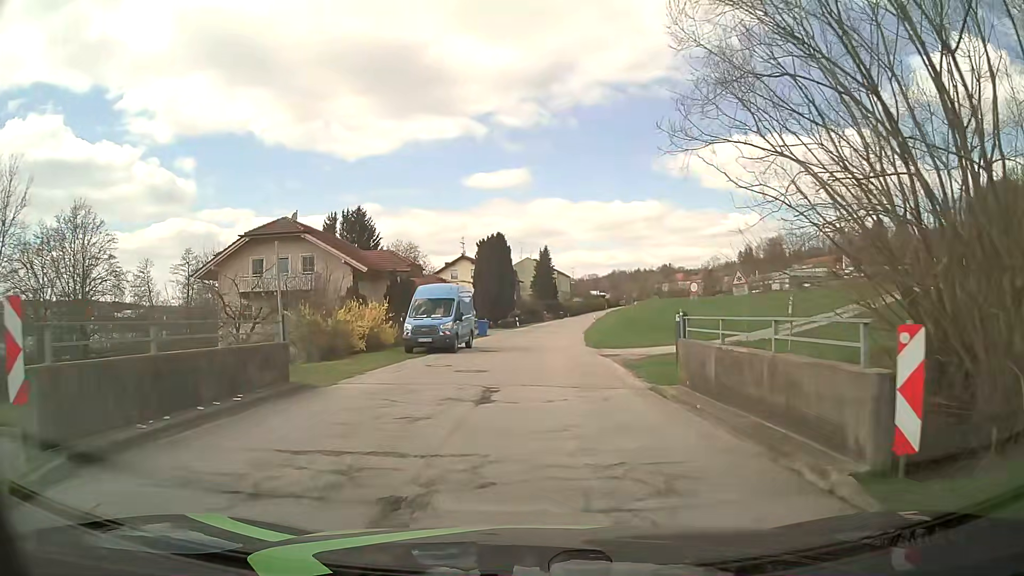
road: tertiary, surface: asphalt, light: Day
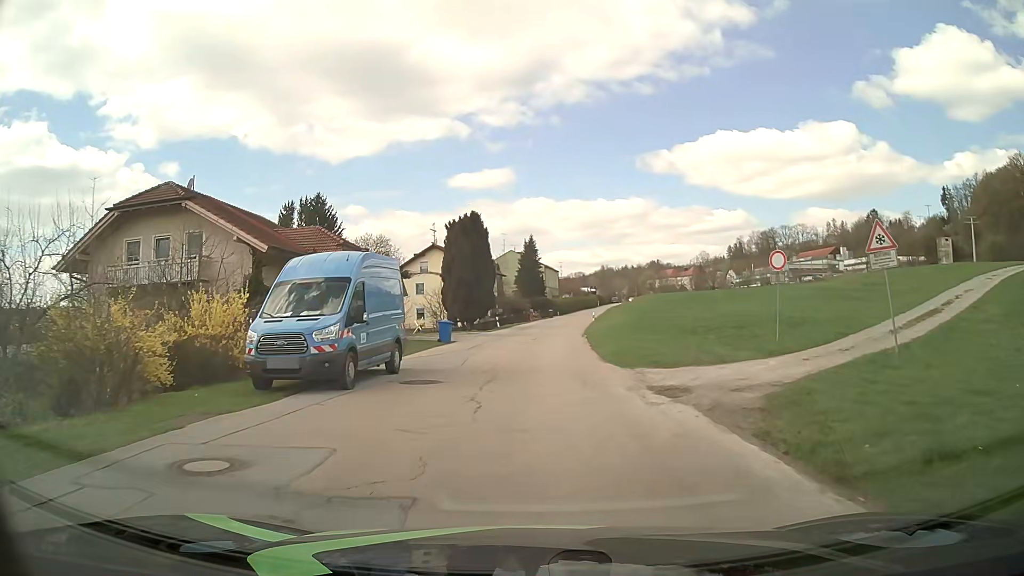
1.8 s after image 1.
(+0.1, +13.4) m; +1°
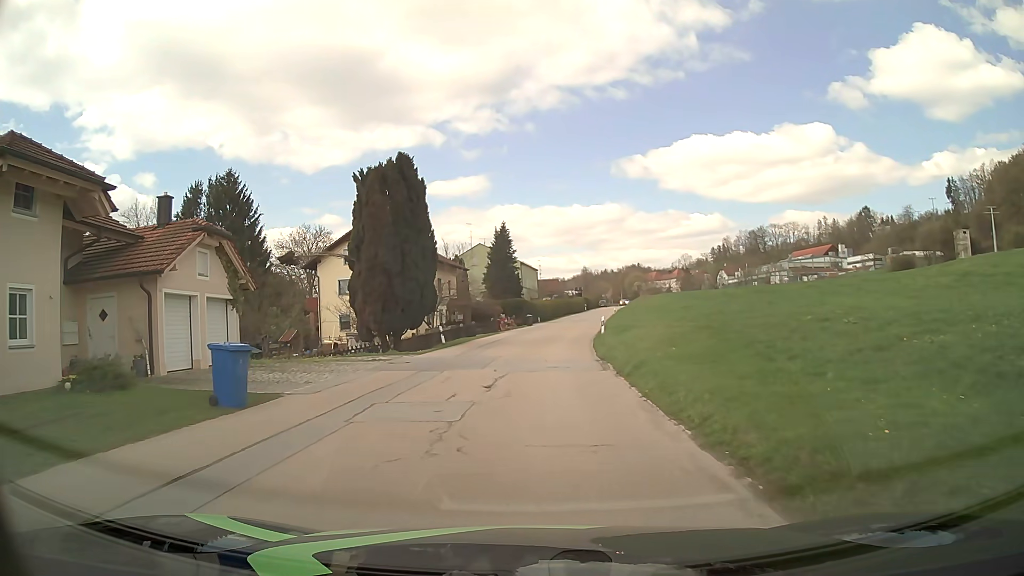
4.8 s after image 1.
(+0.6, +22.1) m; +2°
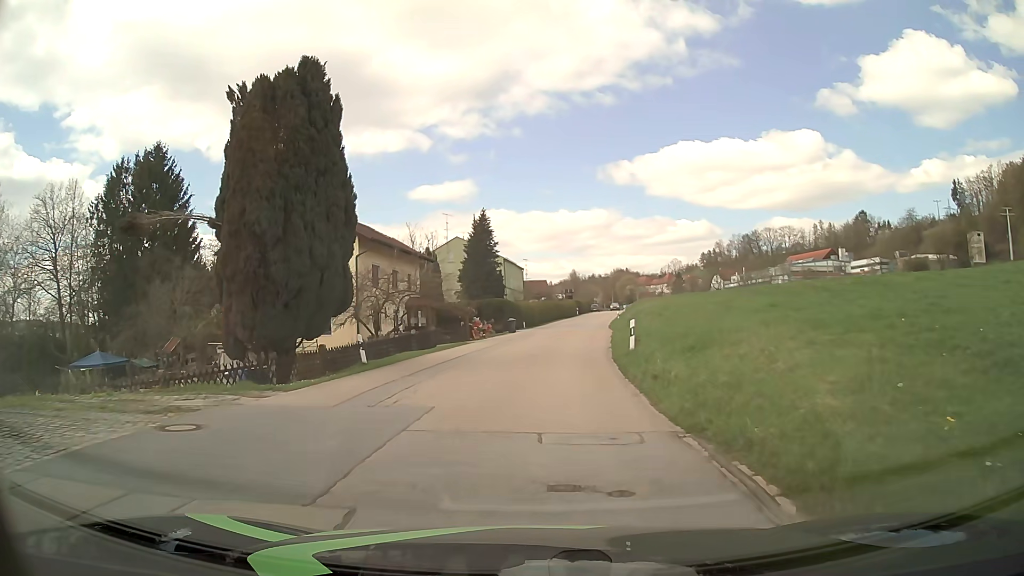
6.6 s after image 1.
(+0.2, +13.4) m; +2°
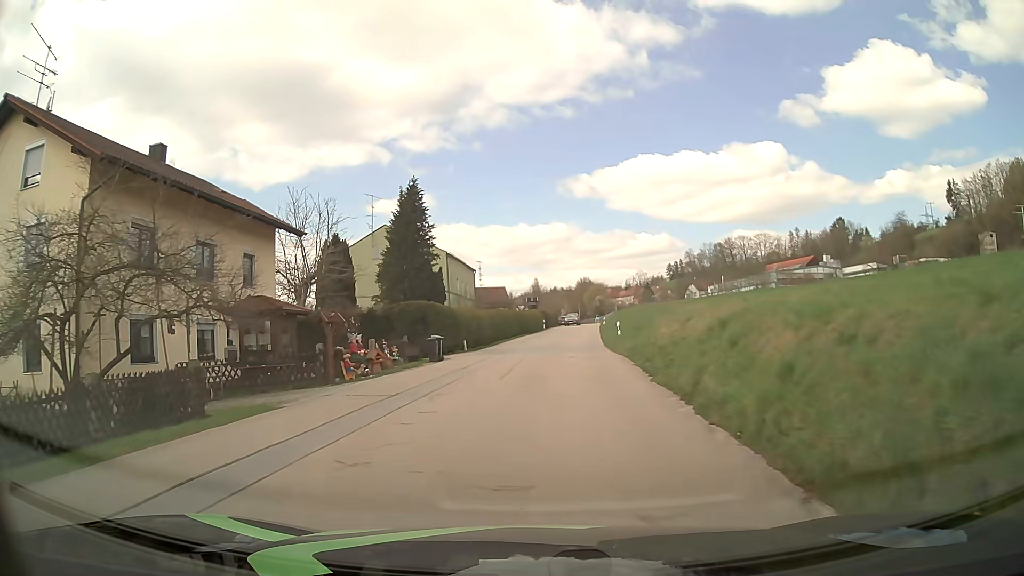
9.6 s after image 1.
(+0.6, +22.0) m; +3°
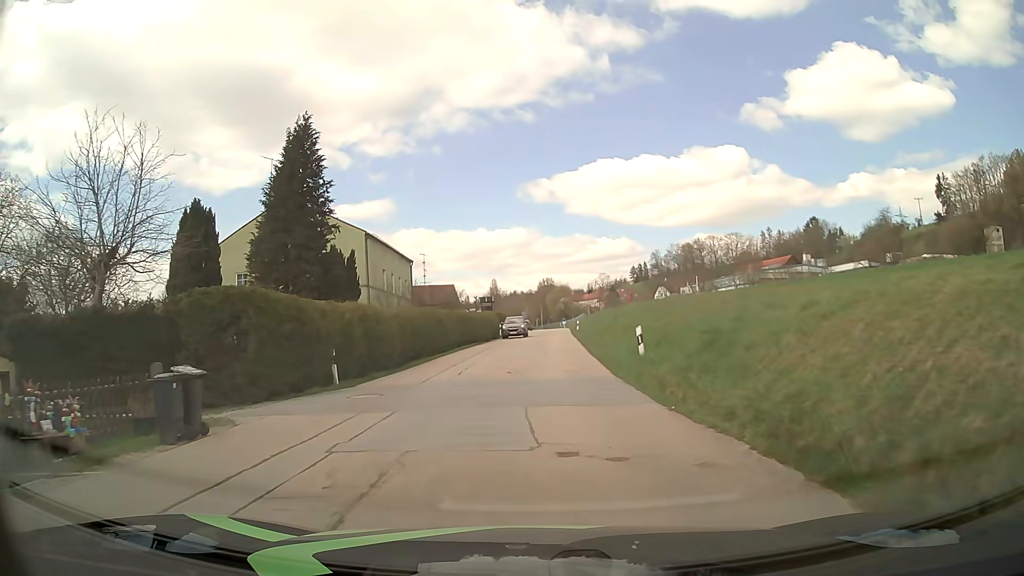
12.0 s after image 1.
(+0.5, +17.5) m; +3°
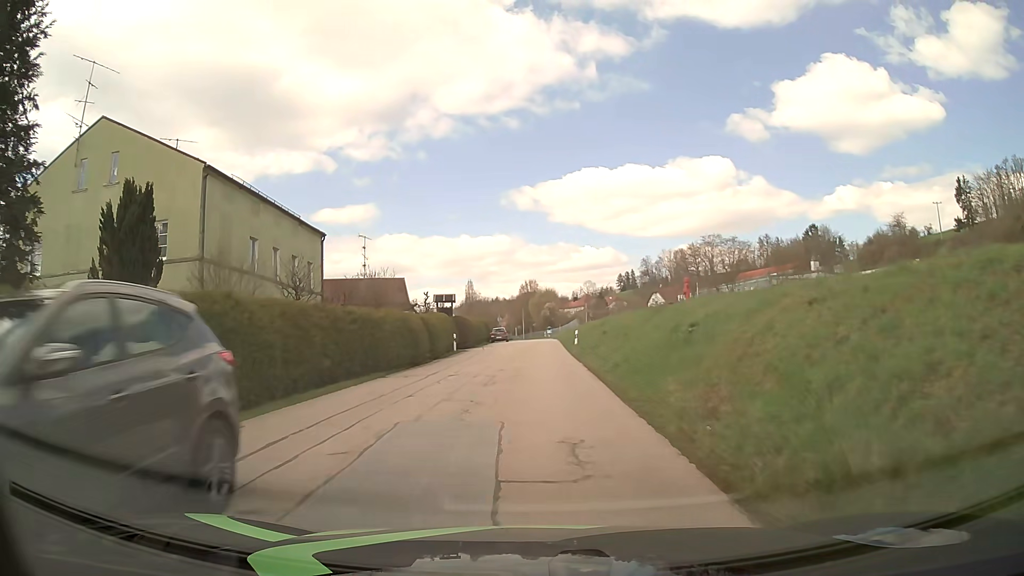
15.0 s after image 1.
(+0.6, +22.0) m; +1°
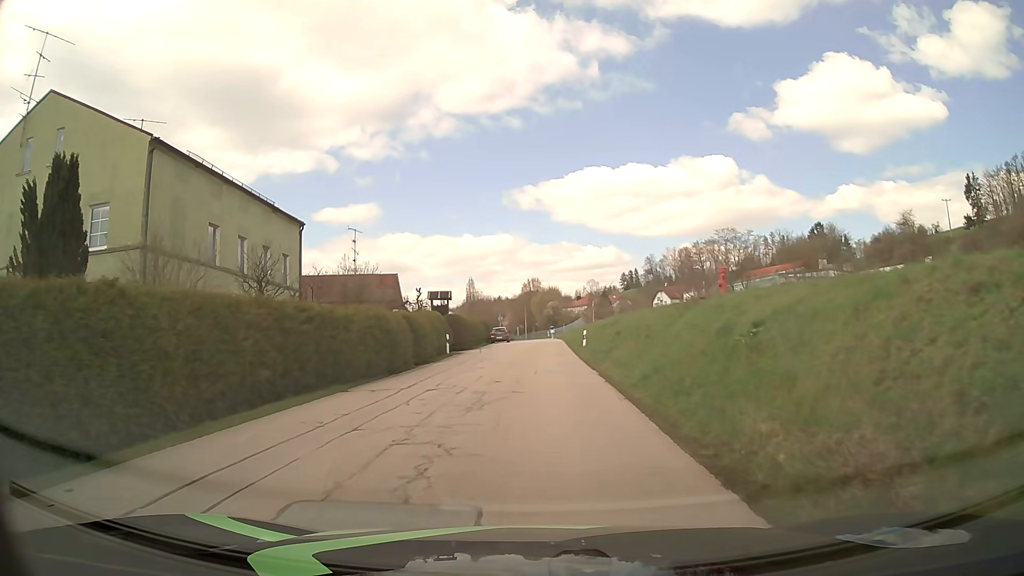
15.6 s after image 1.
(0.0, +4.4) m; 0°
(0, +10) (0, +20) (0, +30) (0, +40) (0, +50) (0, +60) (+1, +70) (+1, +80) (0, +90) (-1, +100) m
